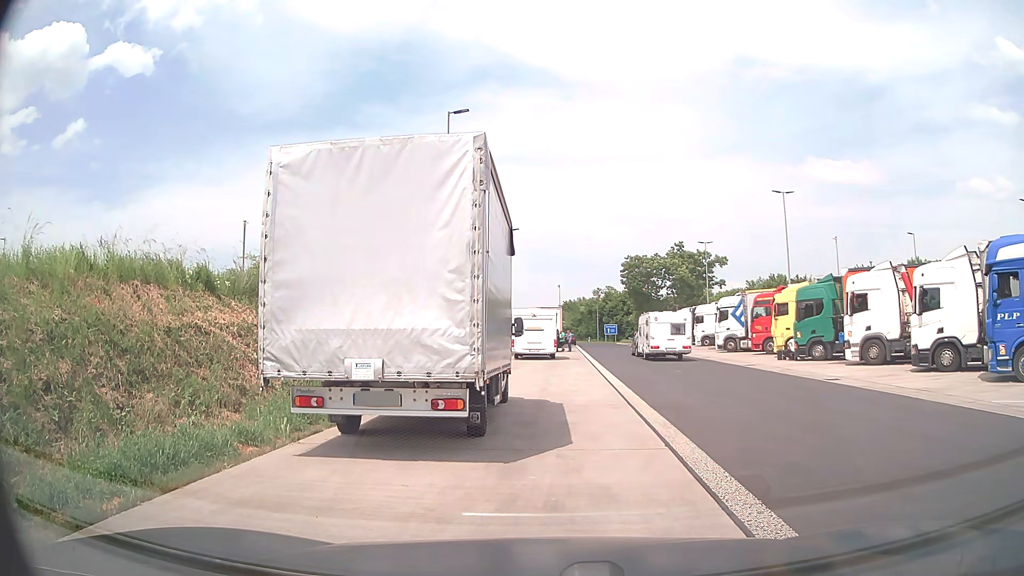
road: service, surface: asphalt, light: Day
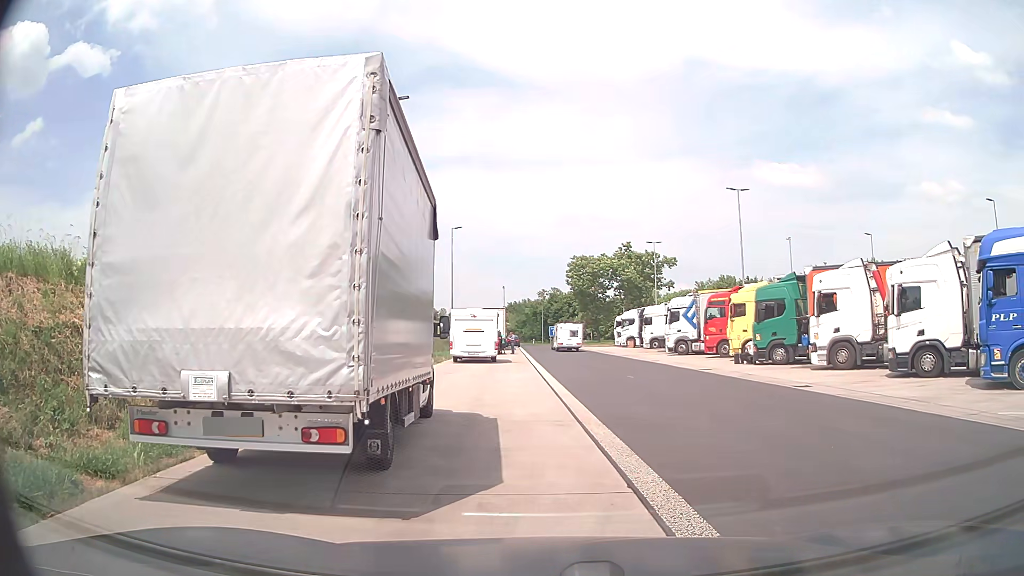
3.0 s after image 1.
(0.0, +2.1) m; +3°
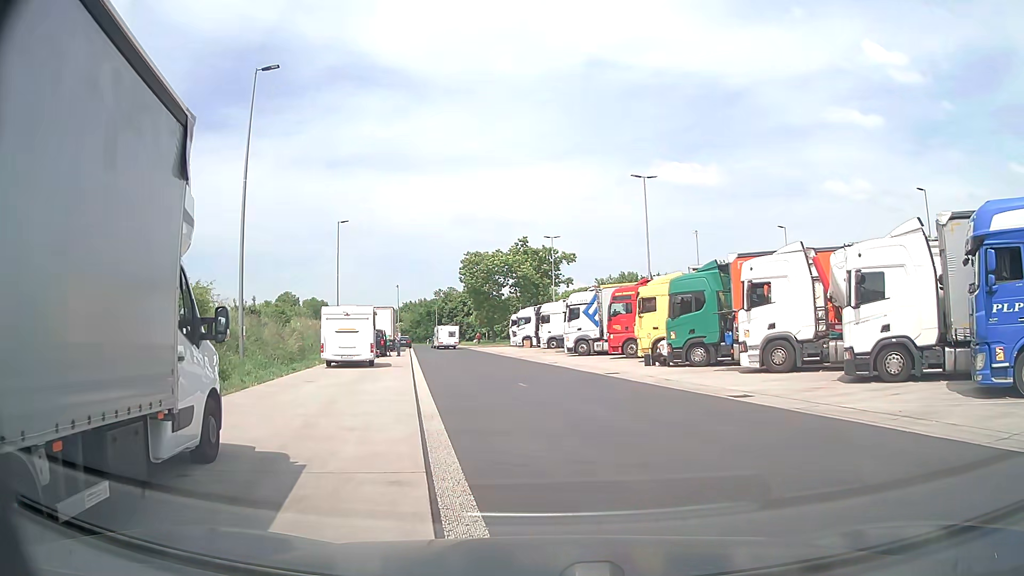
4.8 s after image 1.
(+0.6, +4.1) m; +11°
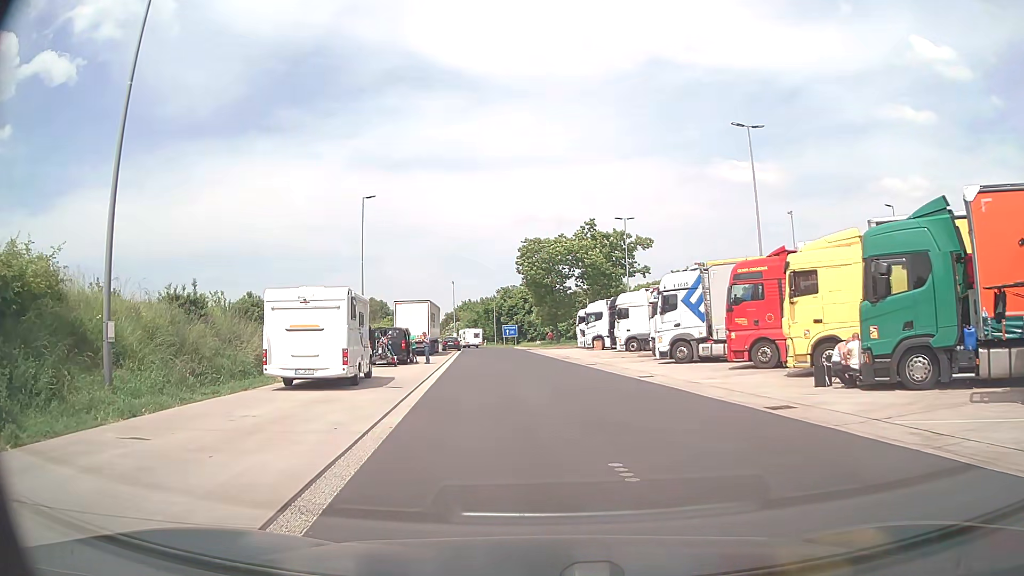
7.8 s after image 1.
(-0.5, +12.3) m; -5°
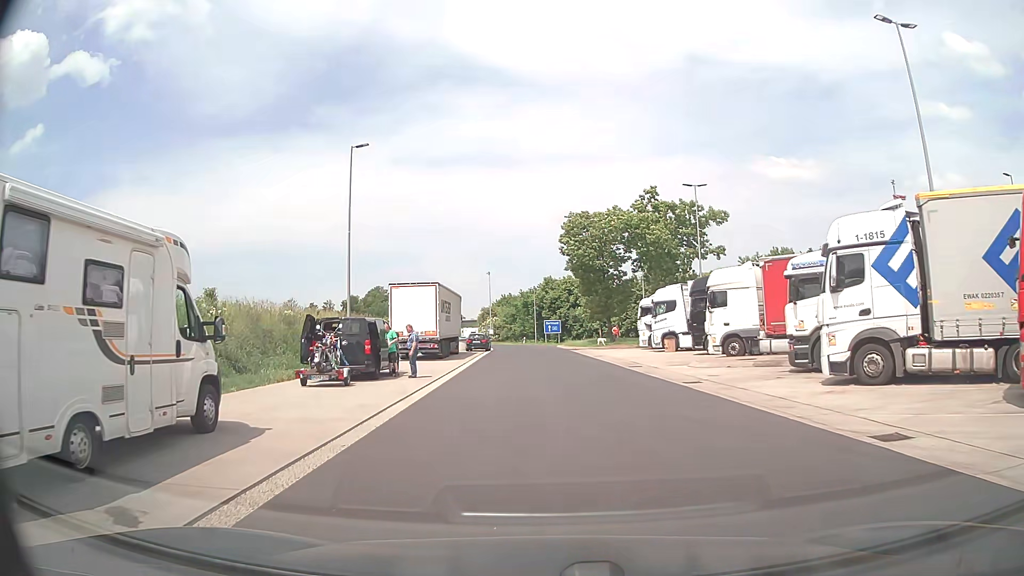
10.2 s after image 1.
(-0.5, +13.9) m; -4°
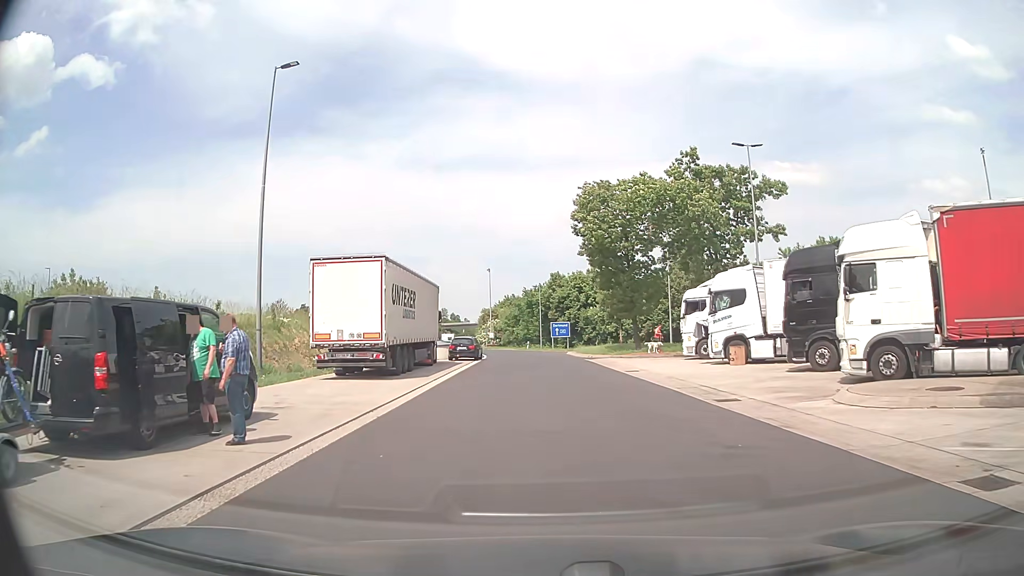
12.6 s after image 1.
(0.0, +12.8) m; 0°
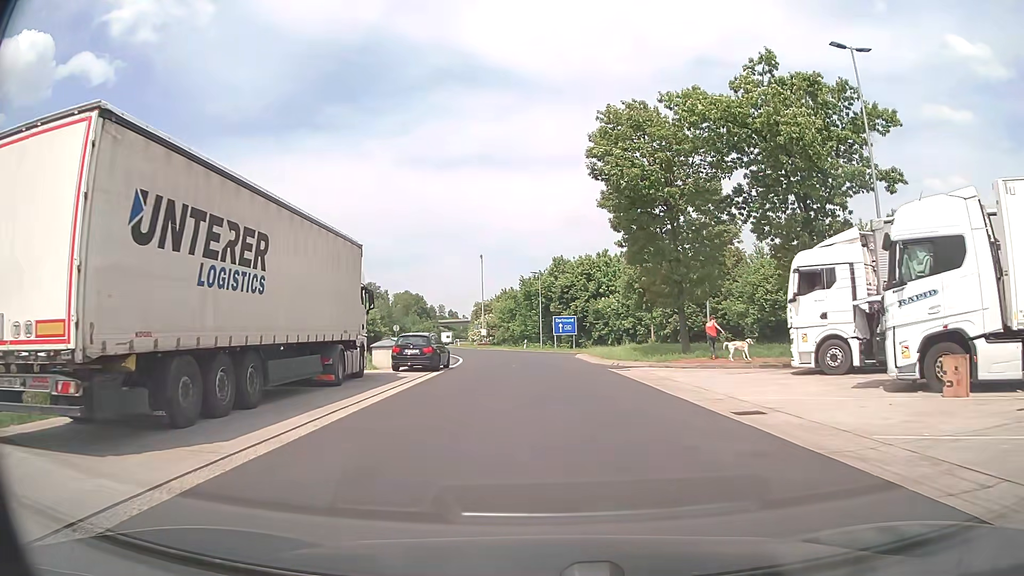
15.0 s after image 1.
(0.0, +15.3) m; 0°
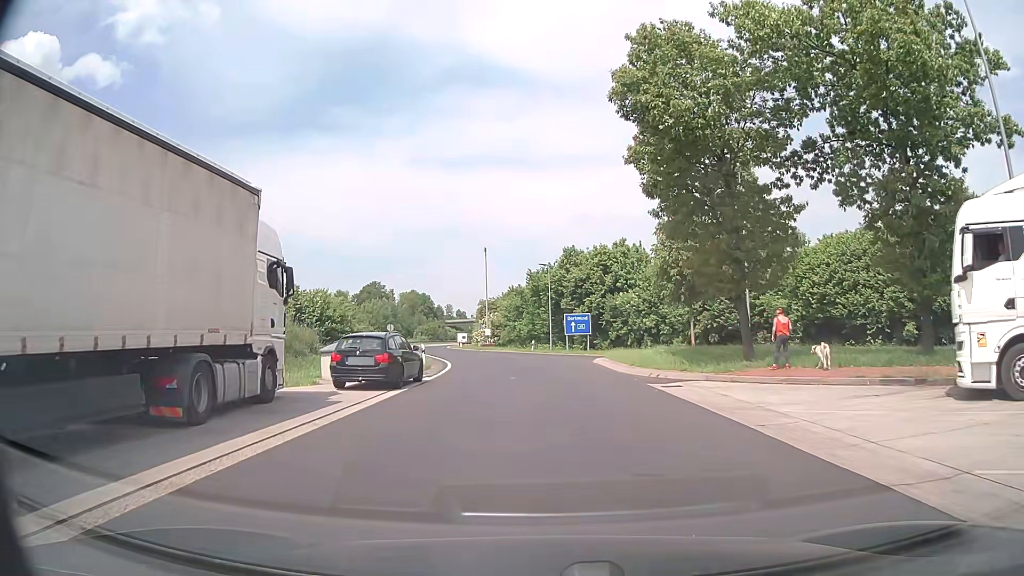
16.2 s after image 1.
(0.0, +8.2) m; -1°
(0, +10) (-1, +20) (-2, +30) (-4, +40) (-6, +50) (-8, +59) (-11, +69) (-13, +79) (-15, +88) (-17, +98) m
